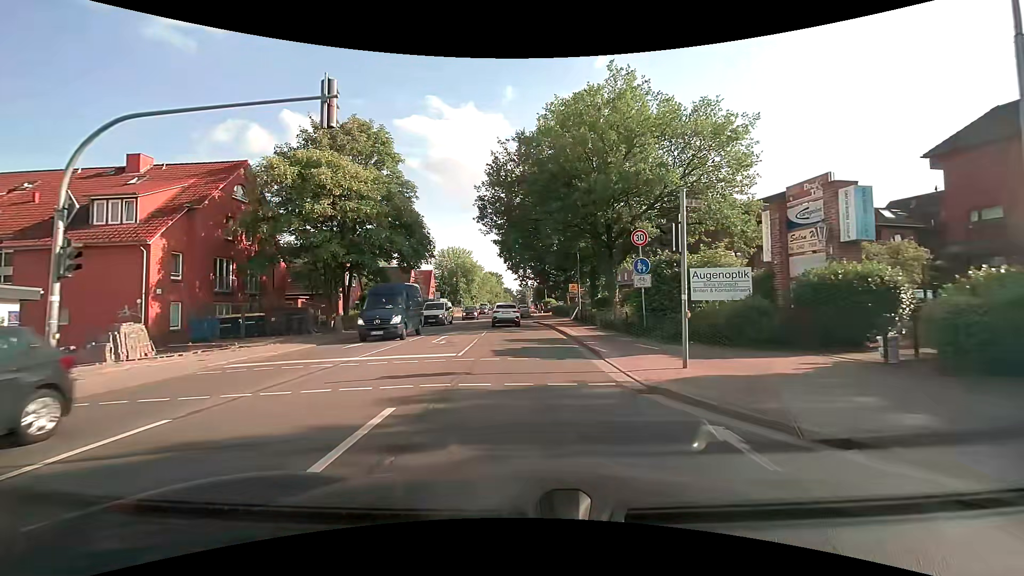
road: secondary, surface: asphalt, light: Day
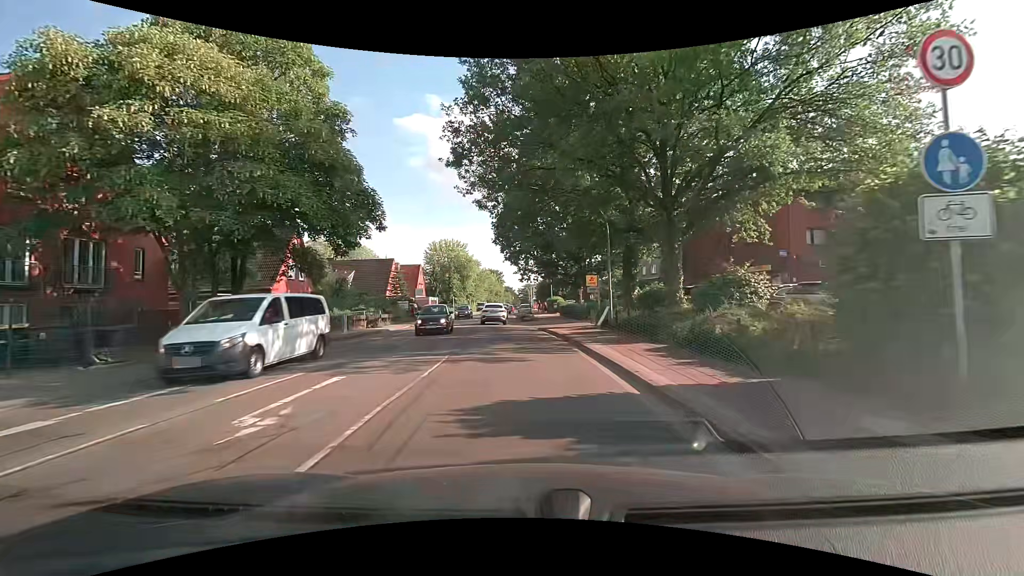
(0.0, +13.4) m; -1°
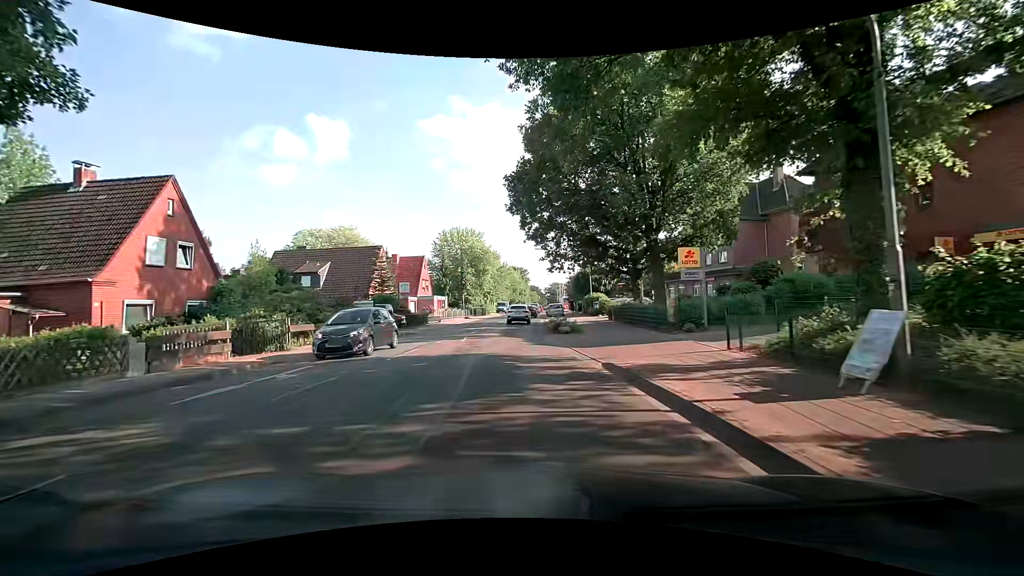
(-0.3, +17.8) m; -3°
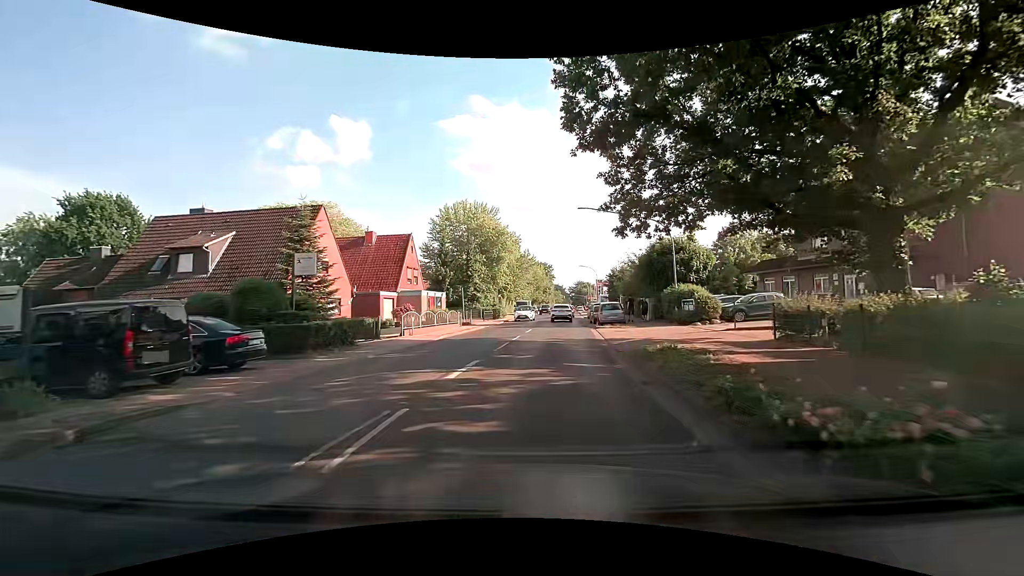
(-0.9, +22.3) m; -2°
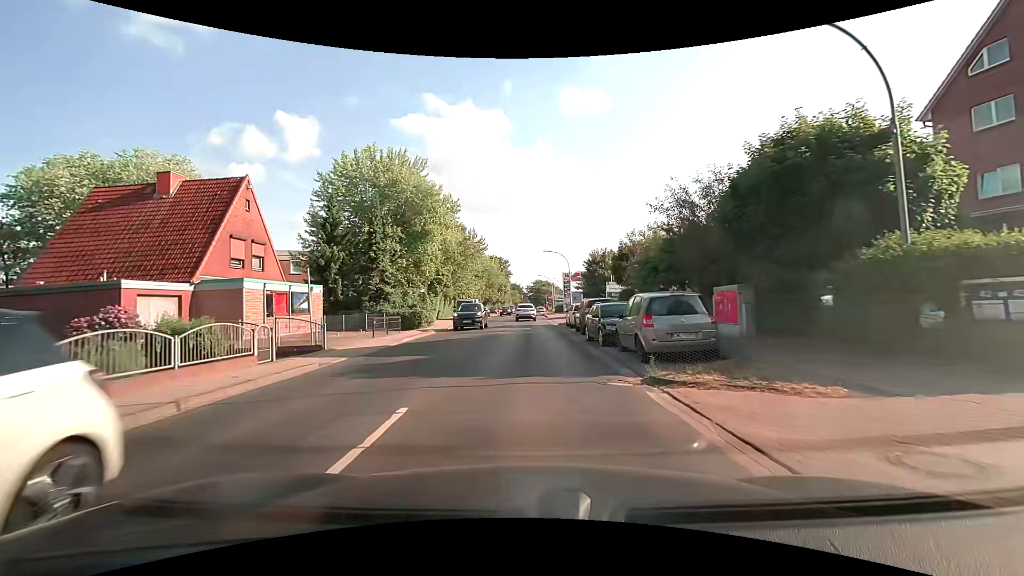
(+1.0, +22.5) m; +4°
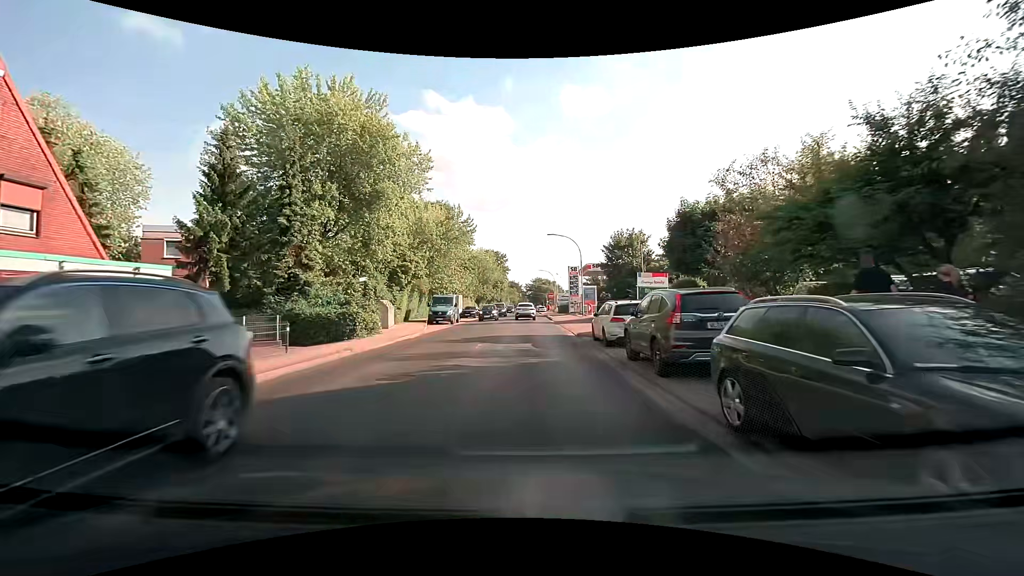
(0.0, +13.5) m; 0°
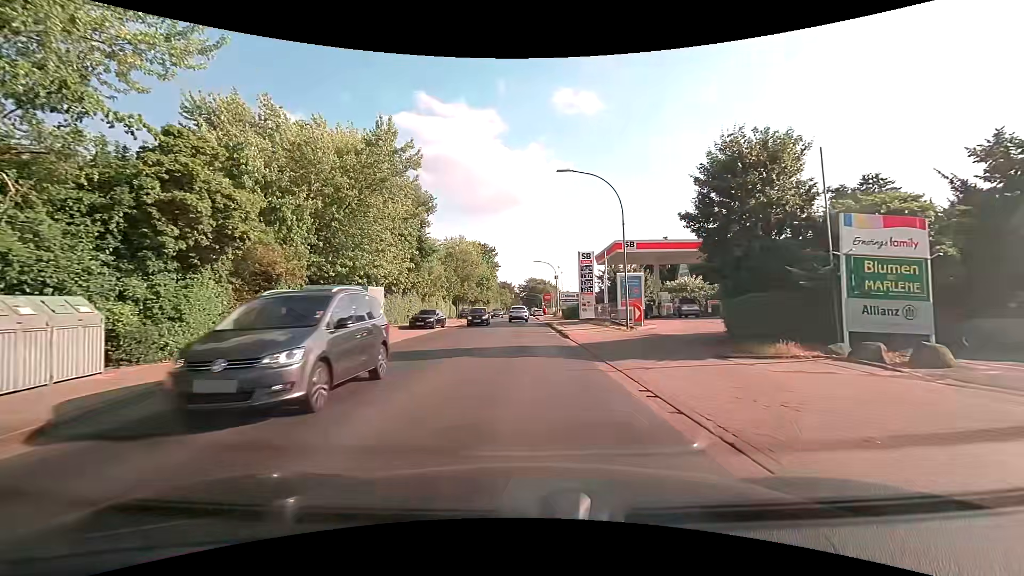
(+0.2, +22.4) m; +1°
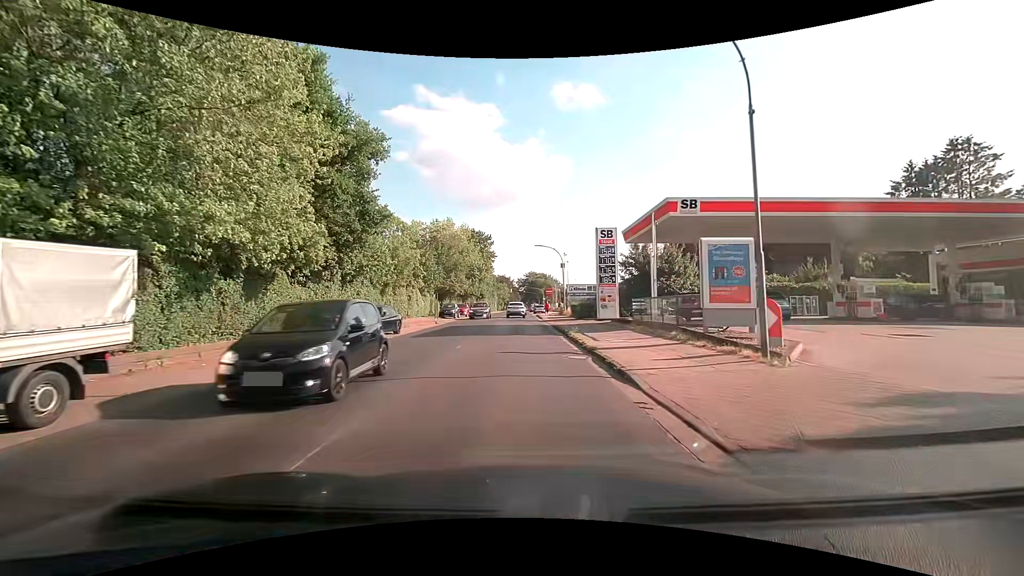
(0.0, +13.4) m; 0°
(0, +10) (0, +20) (0, +30) (0, +40) (0, +50) (0, +60) (0, +70) (0, +80) (0, +90) (0, +100) m
